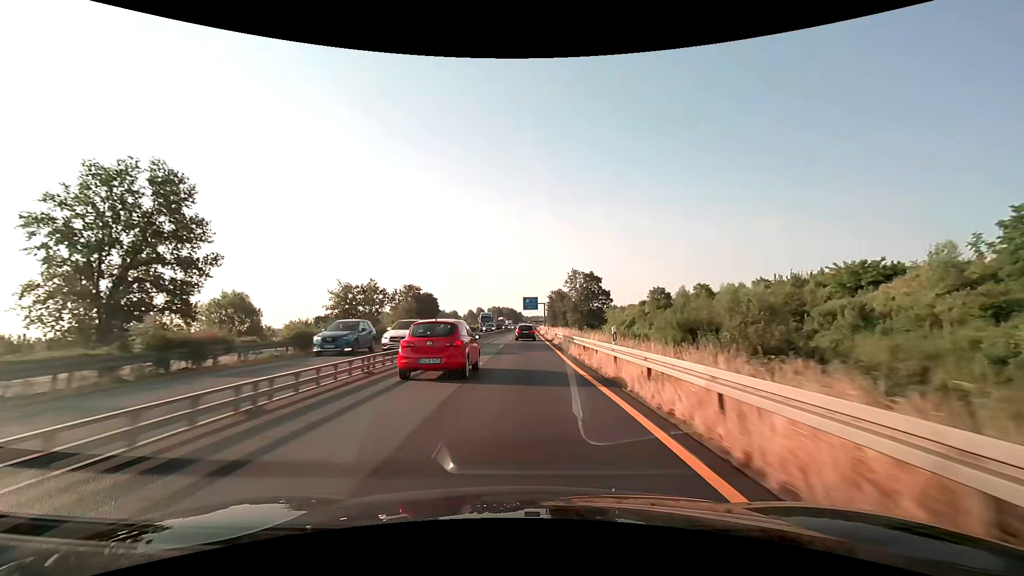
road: motorway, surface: asphalt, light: Day
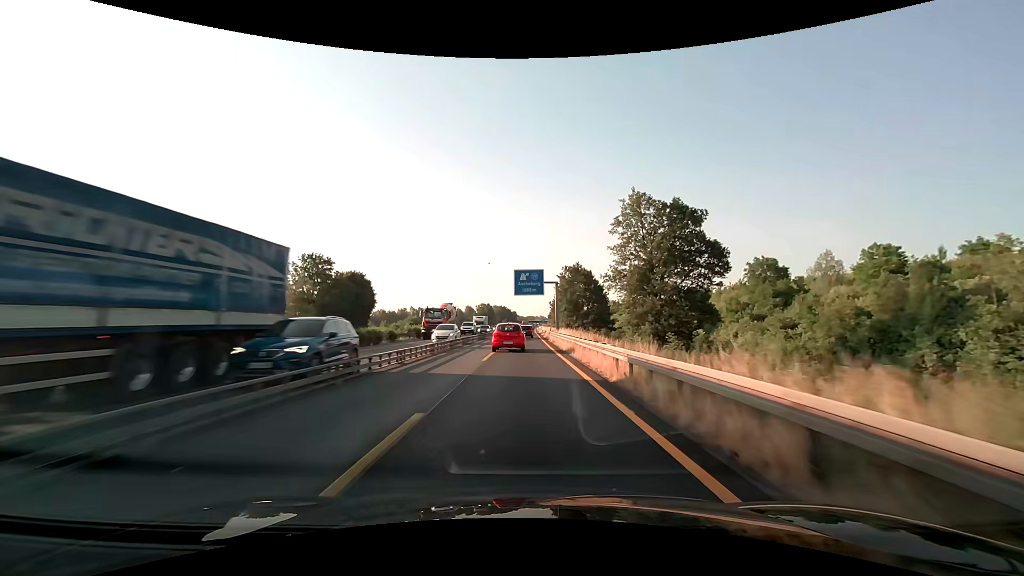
(+0.5, +62.7) m; +1°
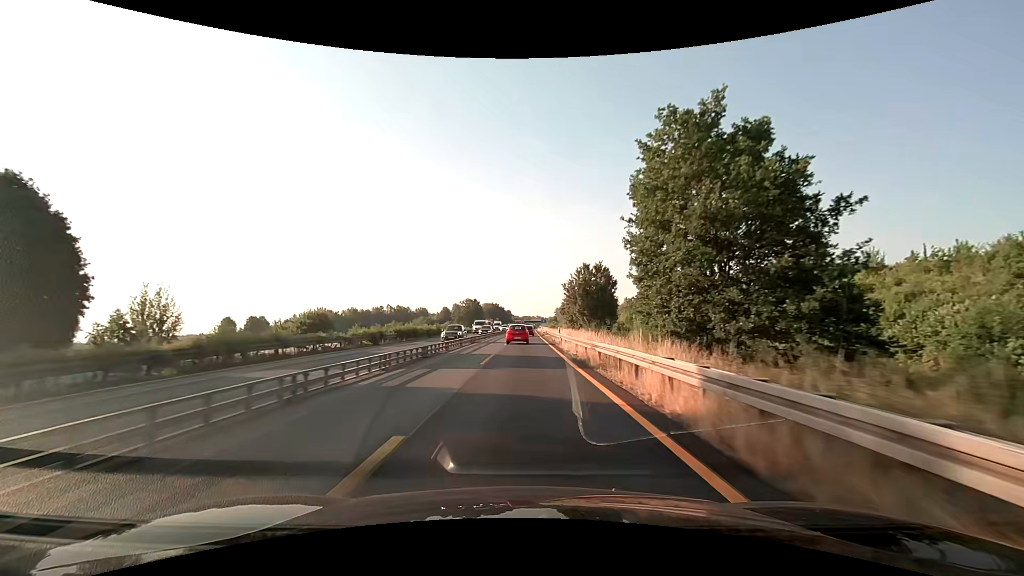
(+0.2, +62.7) m; 0°
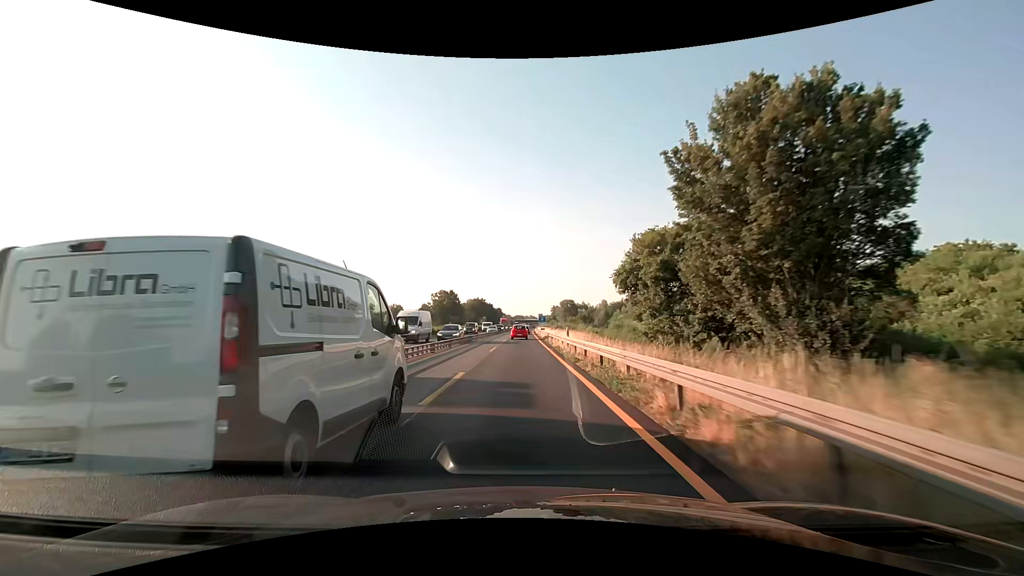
(+0.6, +62.7) m; +1°
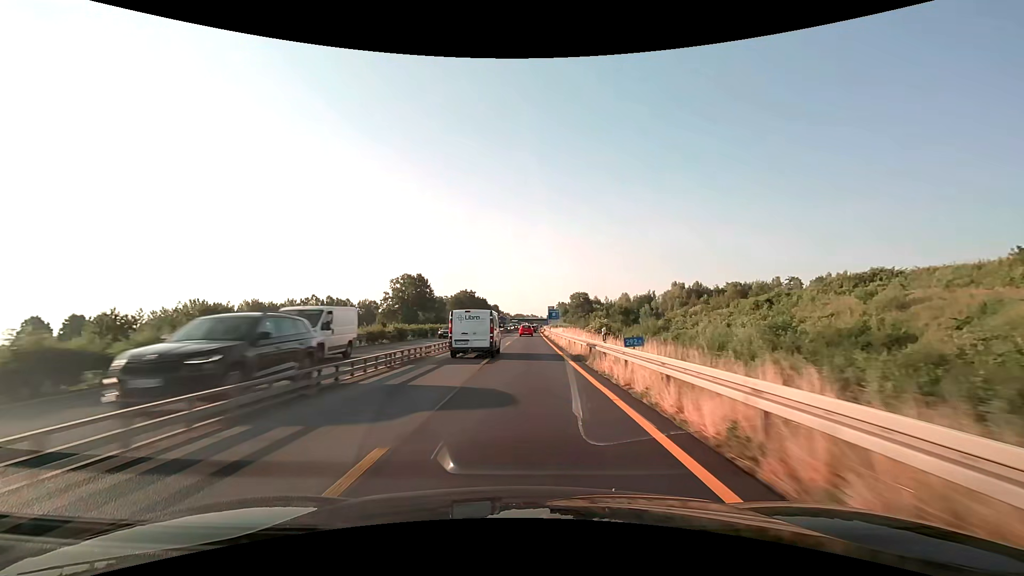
(0.0, +62.7) m; 0°
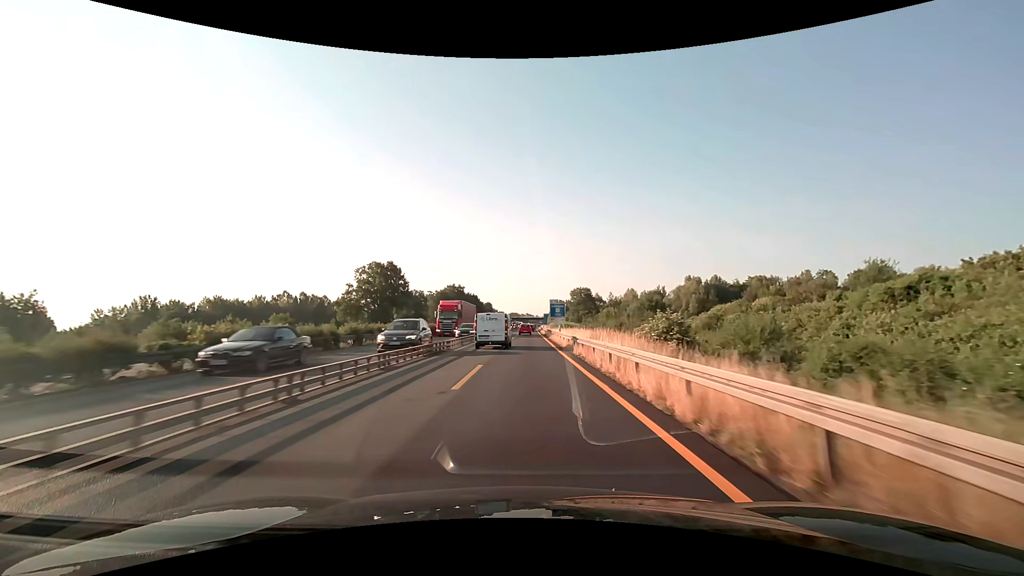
(+0.1, +25.1) m; +1°
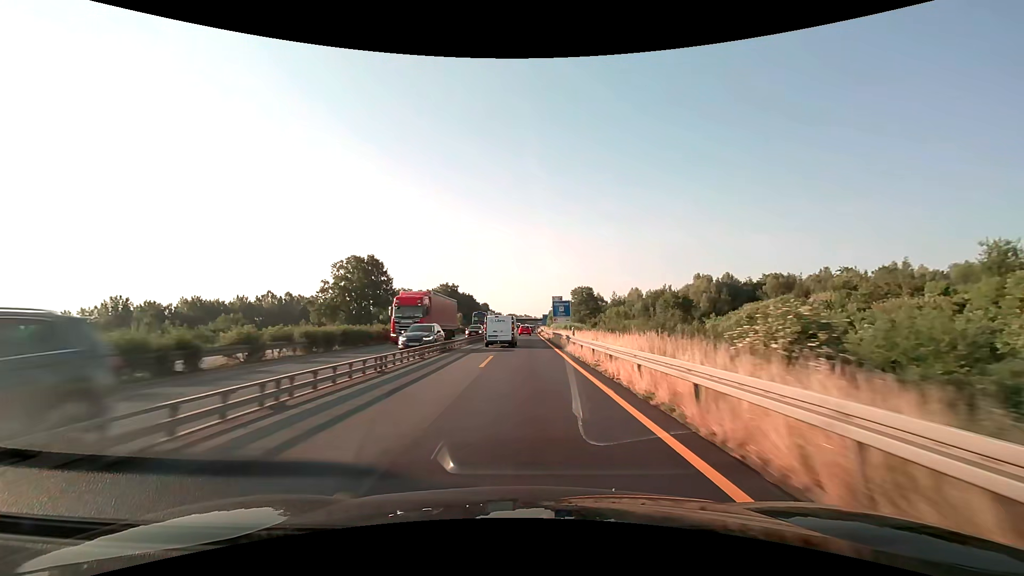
(0.0, +12.5) m; 0°
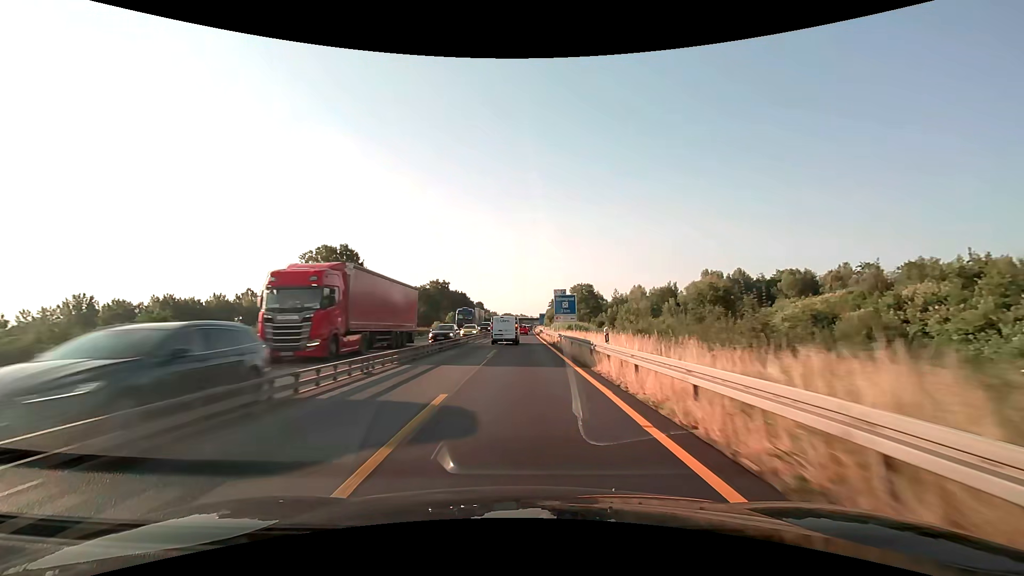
(+0.1, +12.5) m; 0°
(0, +10) (0, +20) (0, +30) (0, +40) (0, +50) (0, +60) (0, +70) (0, +80) (0, +90) (+1, +100) m
